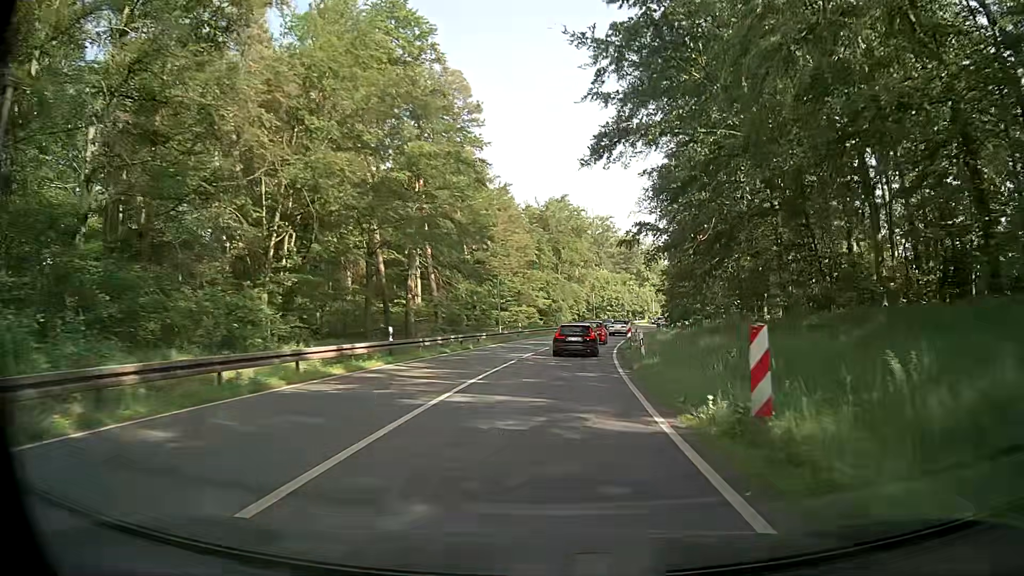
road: primary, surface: asphalt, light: Day
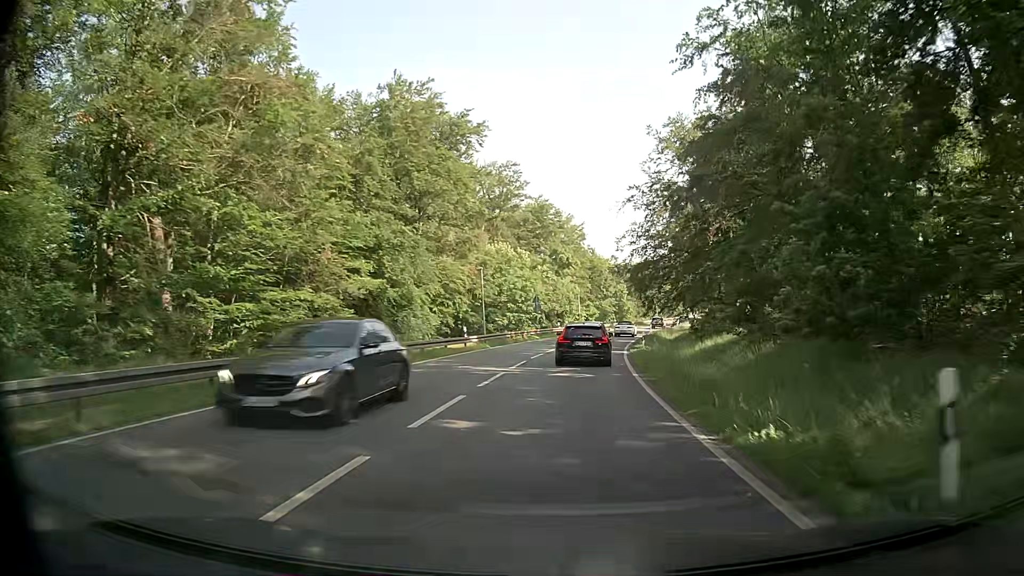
(+3.6, +47.6) m; +9°
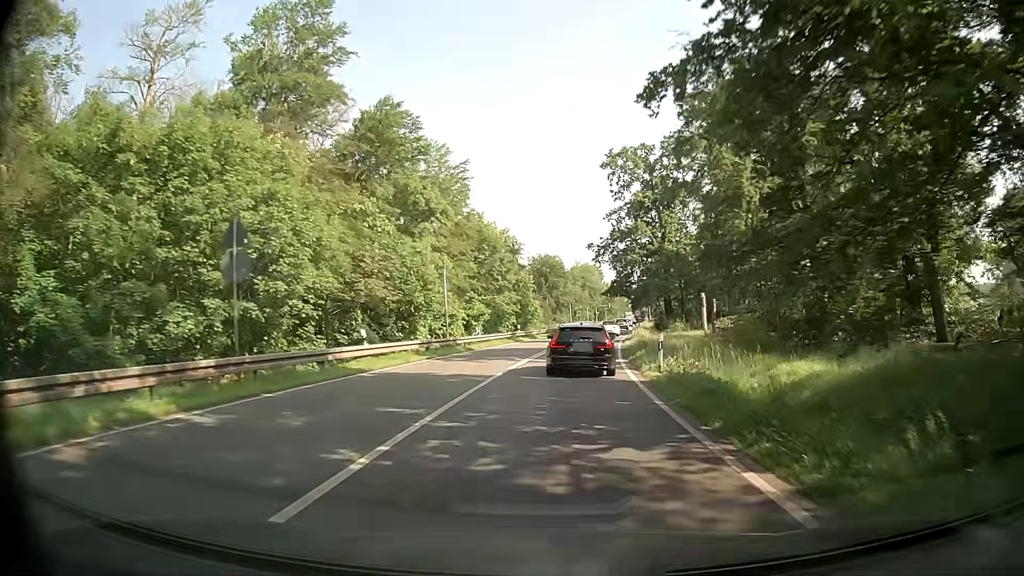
(+3.4, +45.0) m; +9°
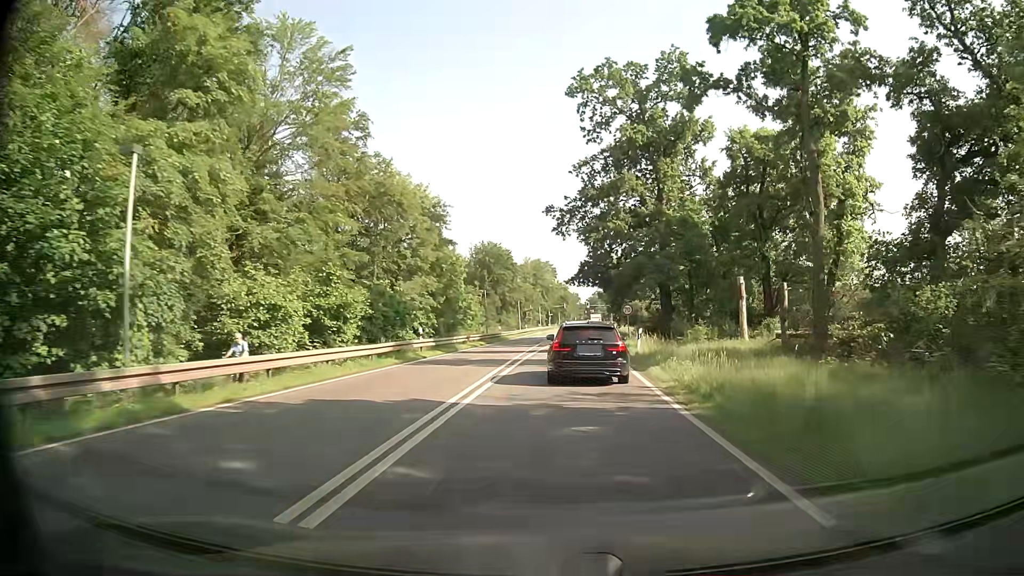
(+1.0, +26.7) m; +4°
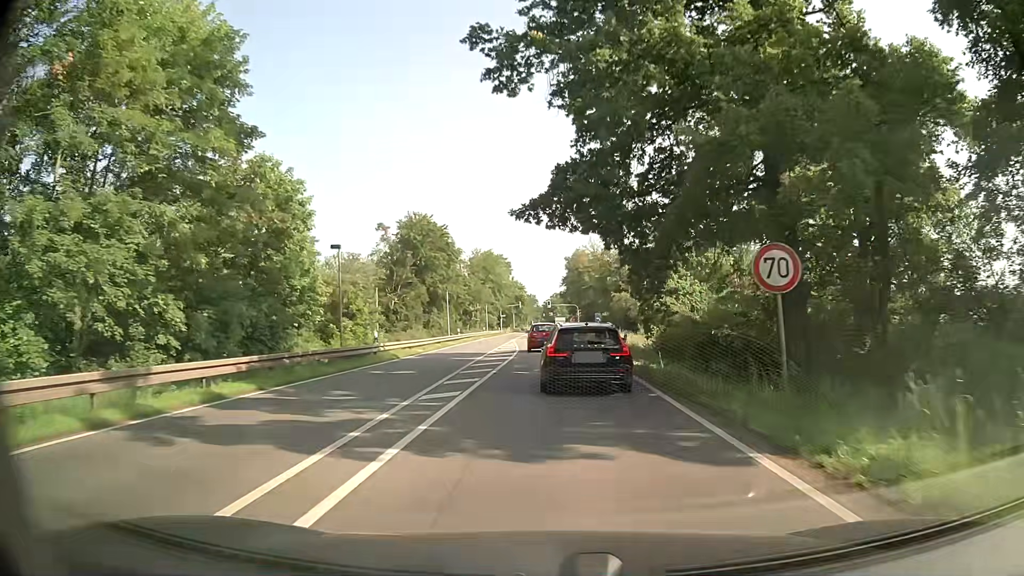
(+1.2, +33.5) m; +4°
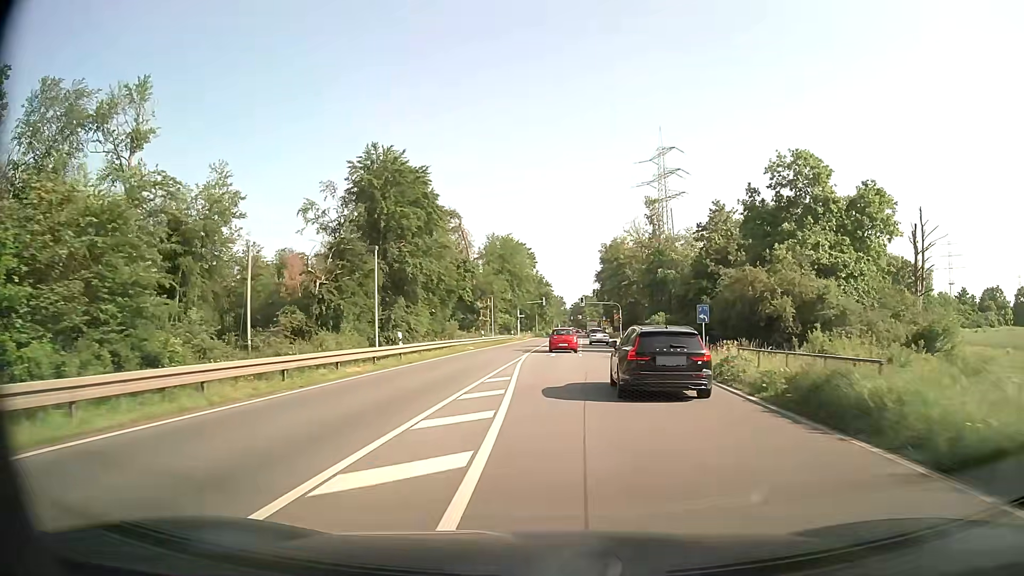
(-0.8, +33.5) m; -3°
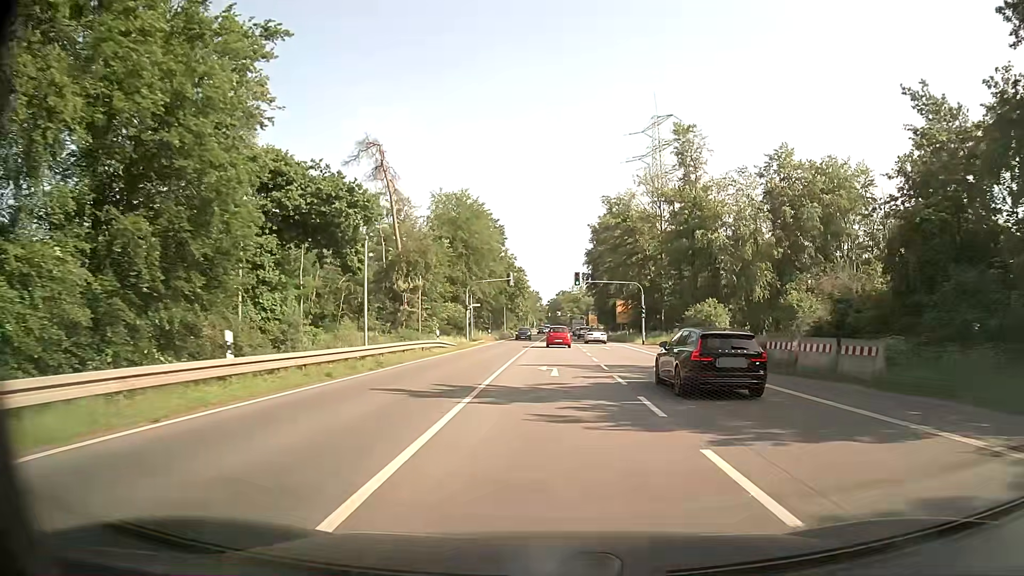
(+0.9, +43.2) m; +2°
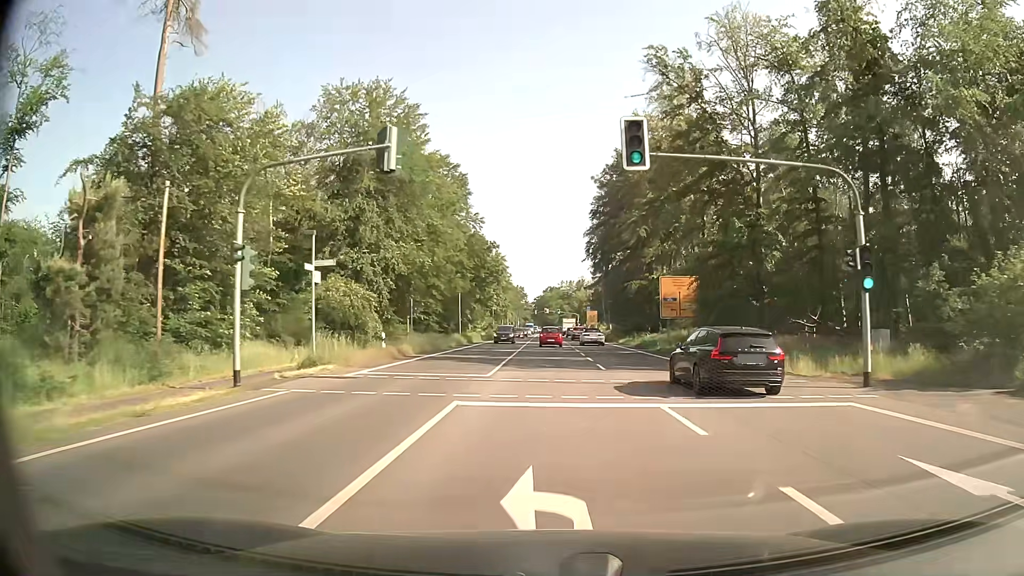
(+0.6, +44.4) m; +1°
(0, +10) (0, +20) (0, +30) (0, +40) (0, +50) (0, +60) (0, +70) (0, +80) (0, +90) (0, +100) m
